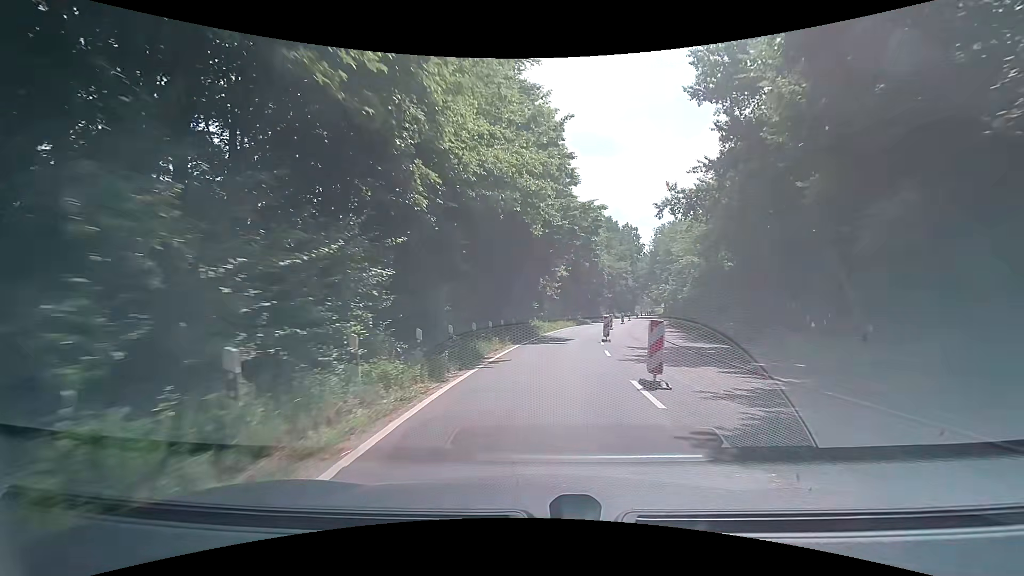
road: secondary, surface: asphalt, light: Day
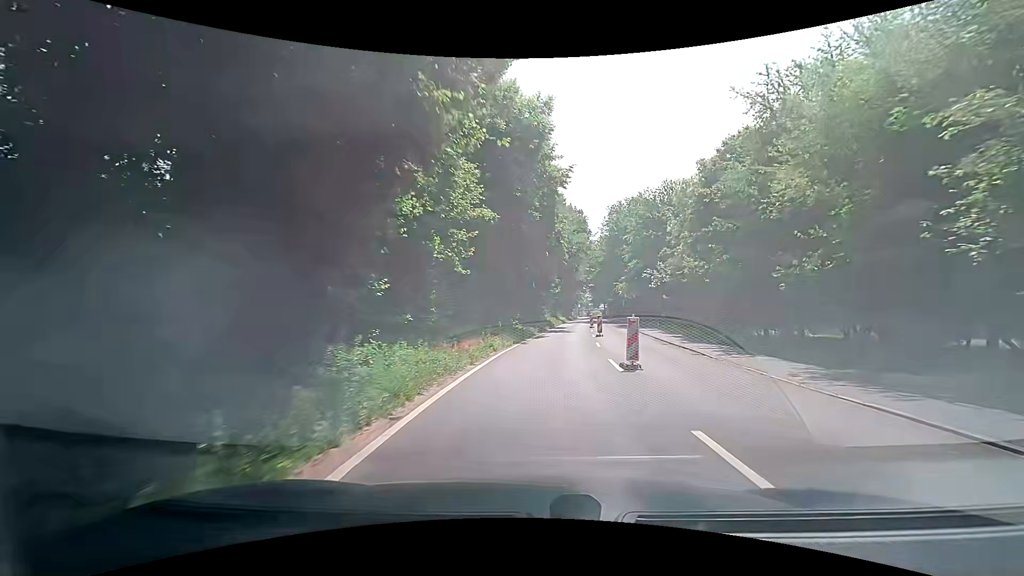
(+1.4, +28.8) m; +7°
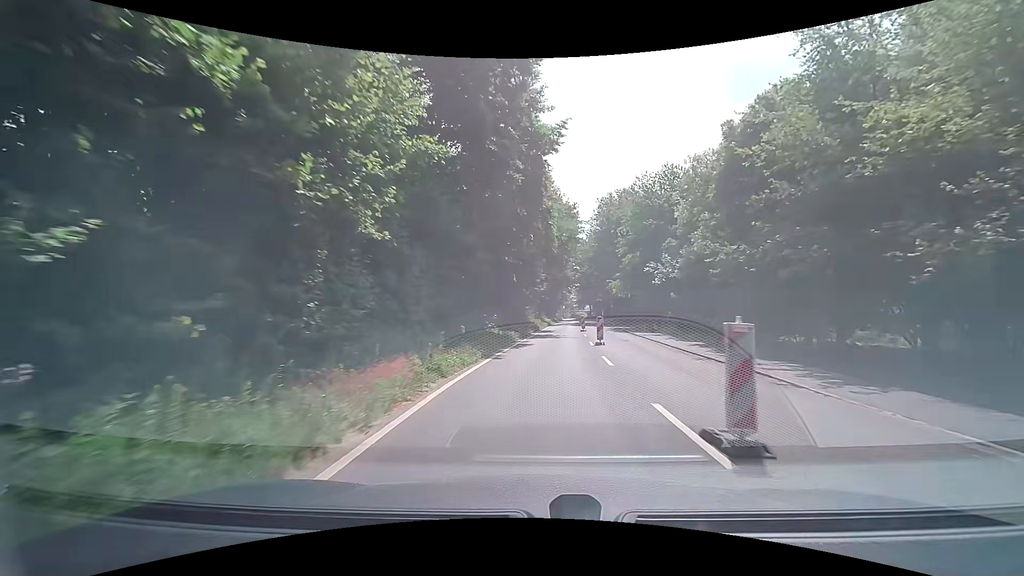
(+0.2, +7.4) m; +1°
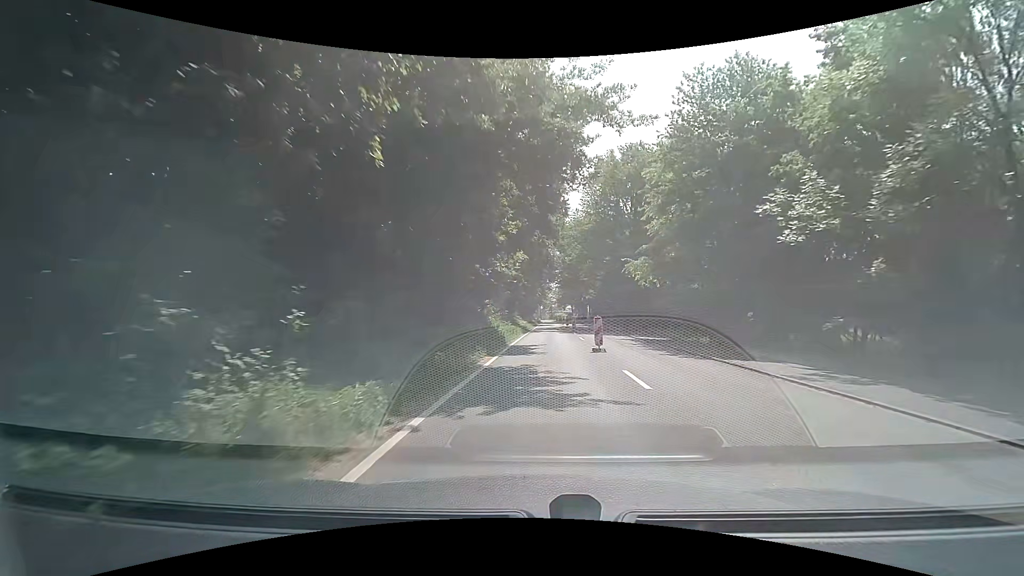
(+1.1, +22.3) m; +4°
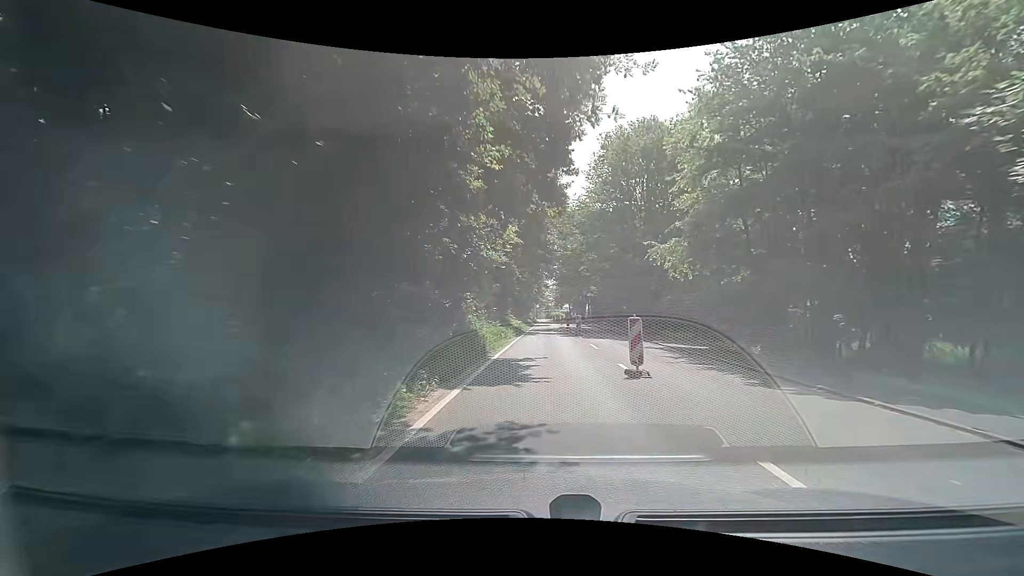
(-0.1, +7.5) m; -1°
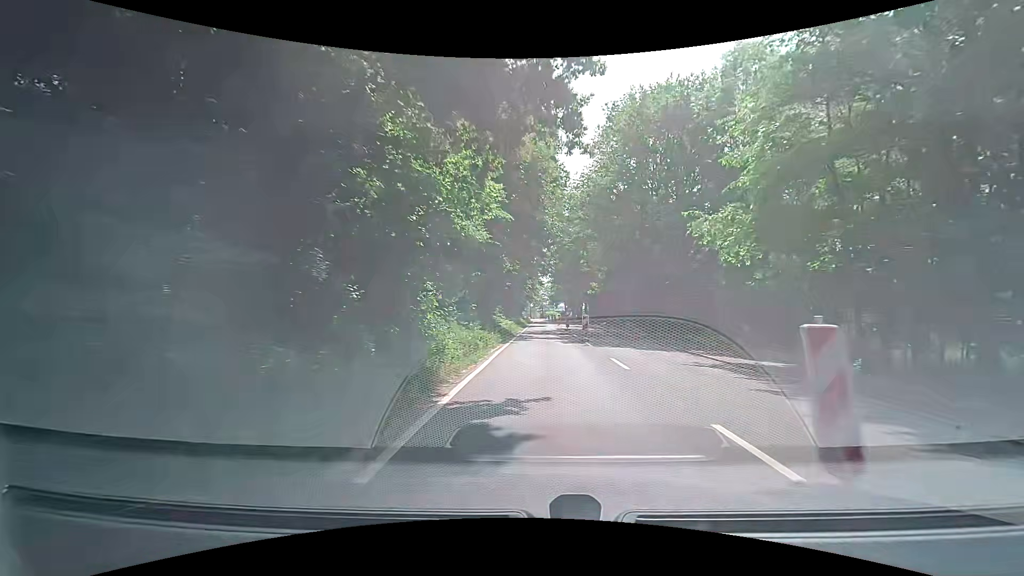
(+0.2, +7.5) m; +1°
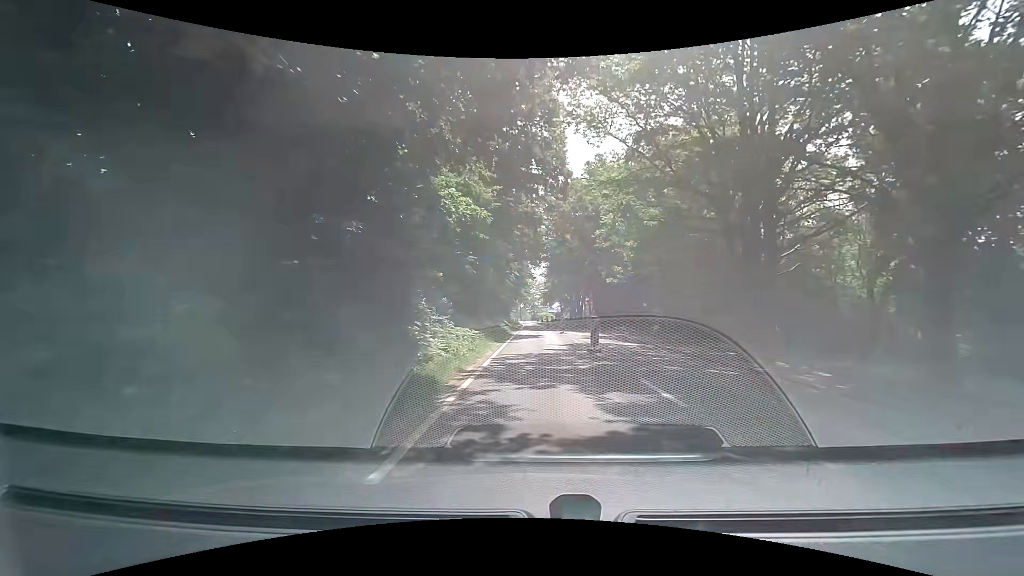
(+0.4, +22.6) m; +1°
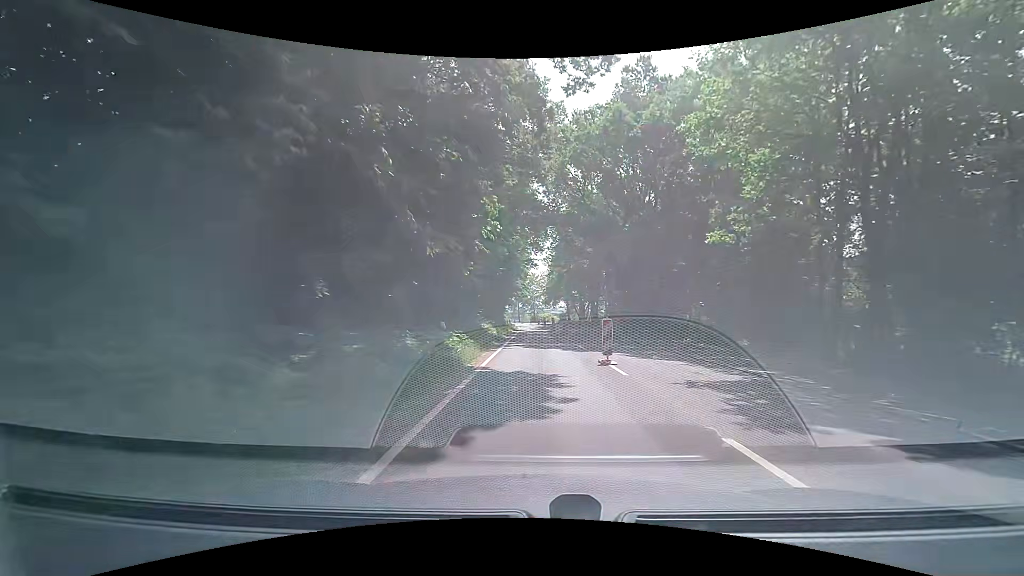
(+0.2, +22.8) m; 0°
(0, +10) (0, +20) (0, +30) (0, +40) (0, +50) (0, +60) (0, +70) (-1, +80) (-1, +90) (-2, +100) m
